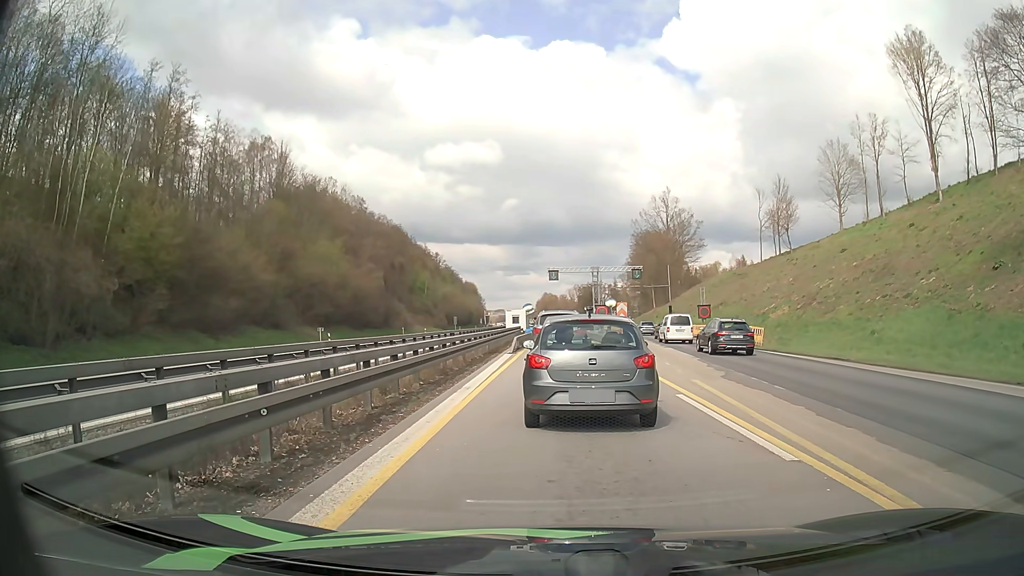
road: motorway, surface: asphalt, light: Day
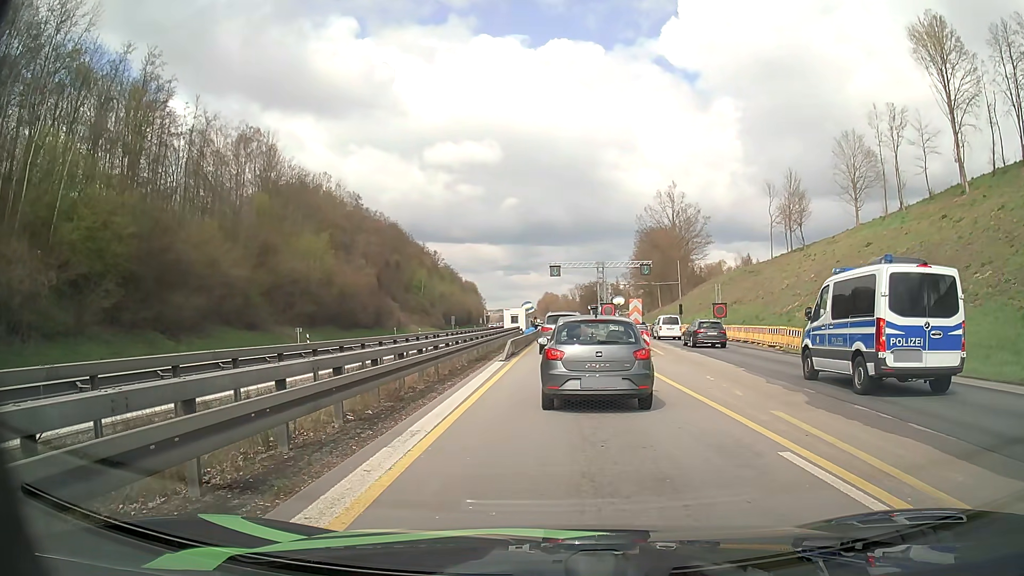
(0.0, +5.7) m; 0°
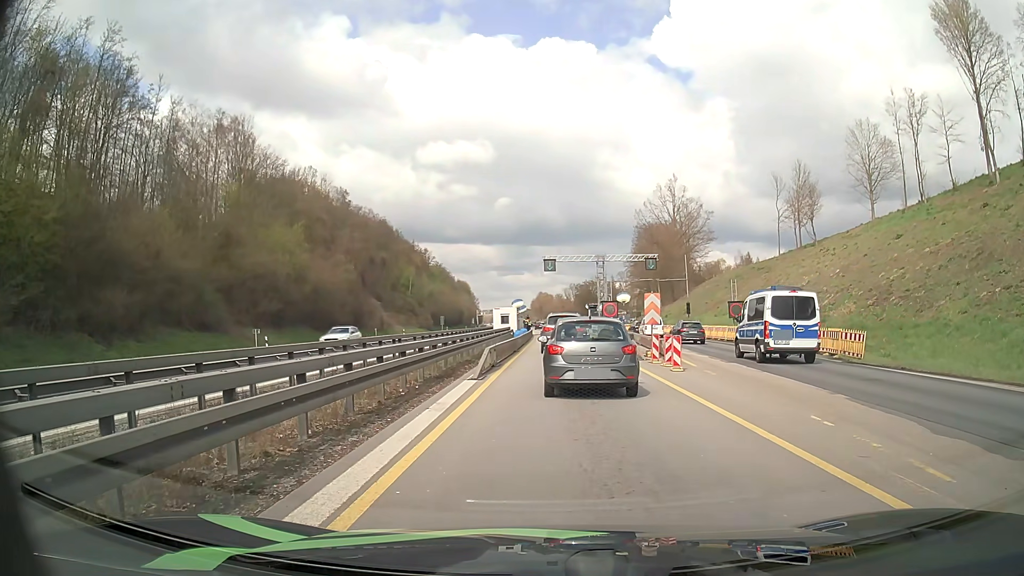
(0.0, +7.1) m; 0°
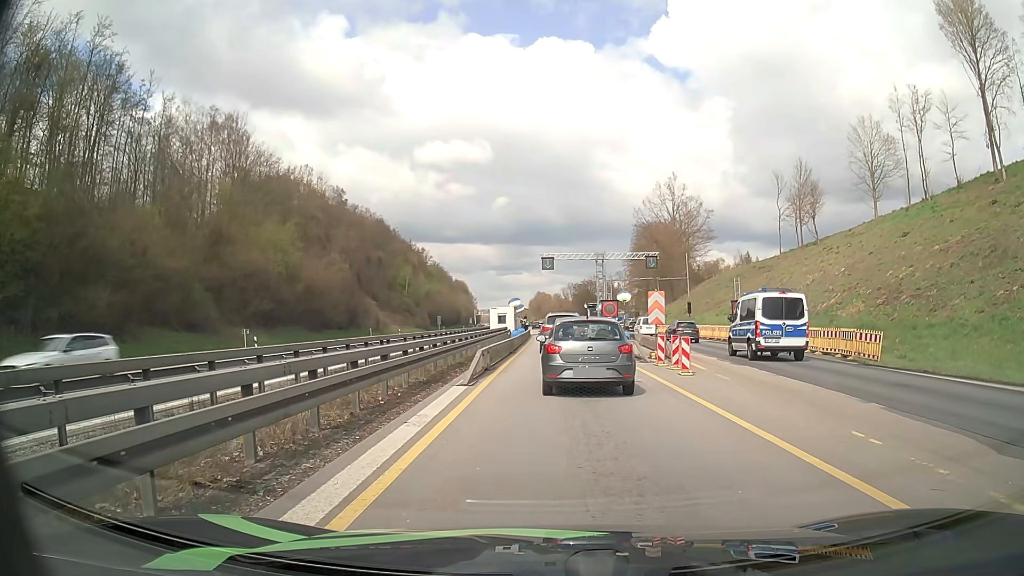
(0.0, +1.5) m; -1°
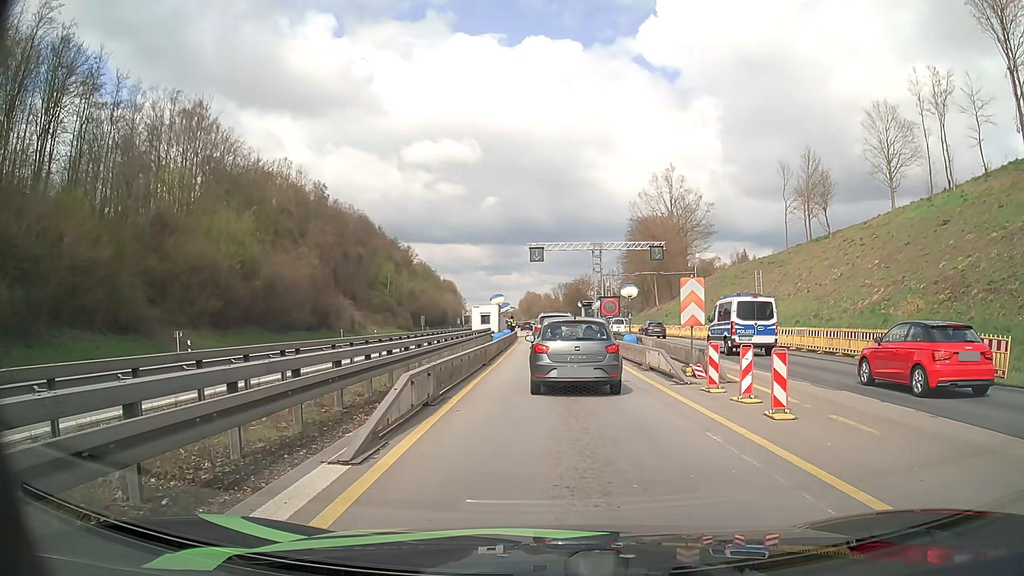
(+0.2, +7.9) m; +1°
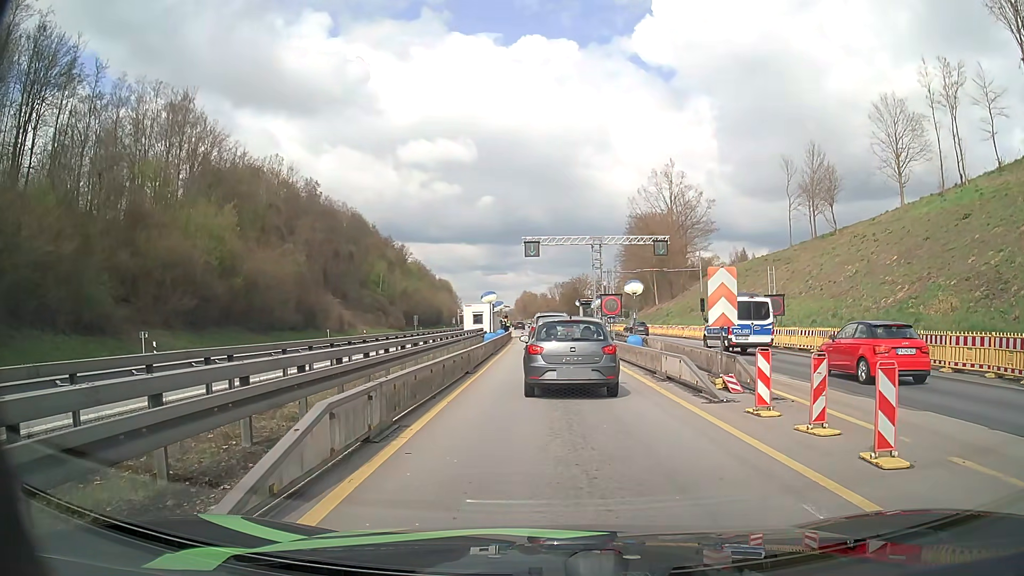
(0.0, +3.4) m; -1°
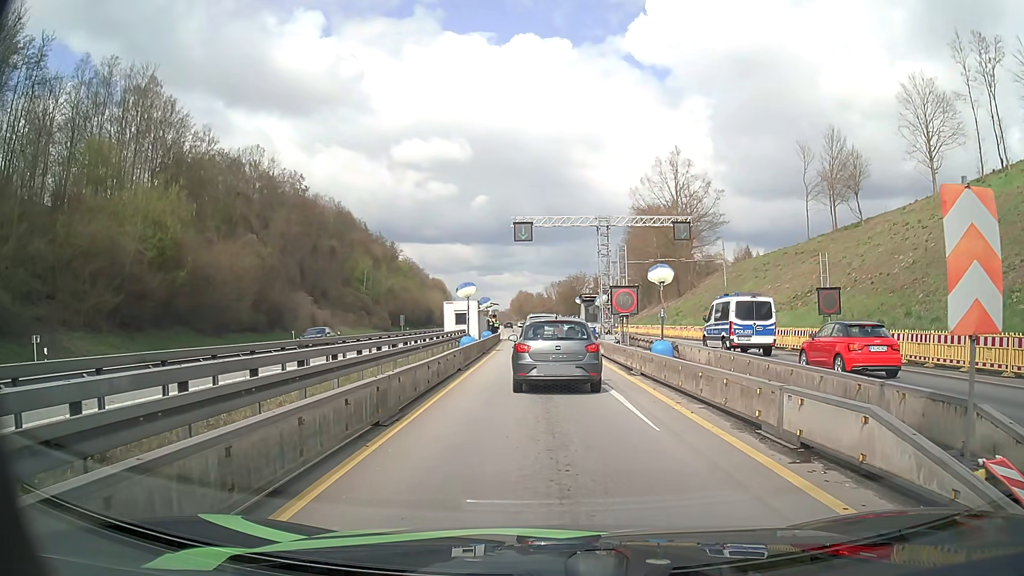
(+0.3, +8.9) m; +2°
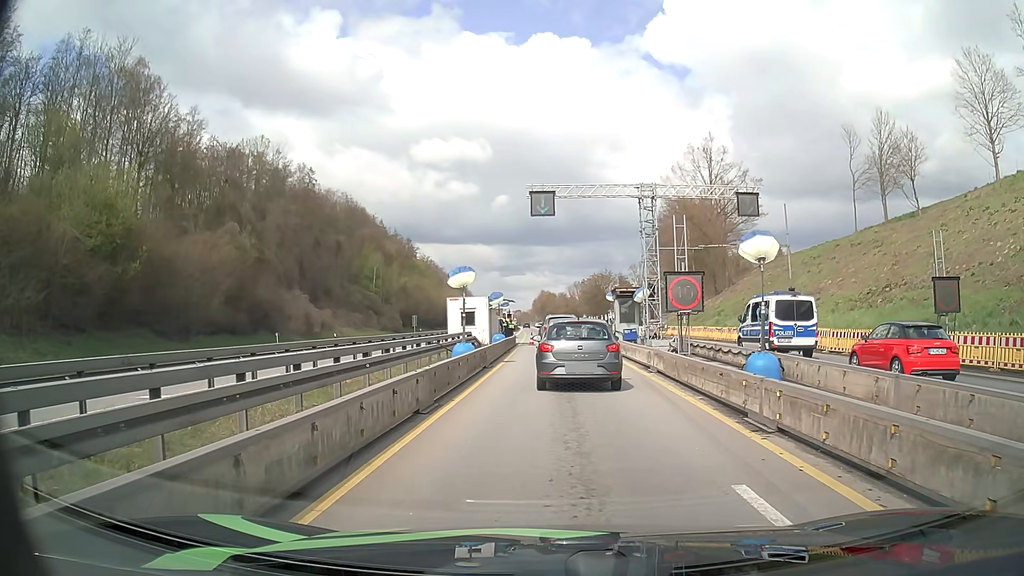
(-0.1, +8.8) m; -2°
(0, +10) (0, +20) (0, +30) (0, +40) (+1, +50) (0, +60) (0, +70) (-1, +80) (-1, +90) (-2, +100) m
